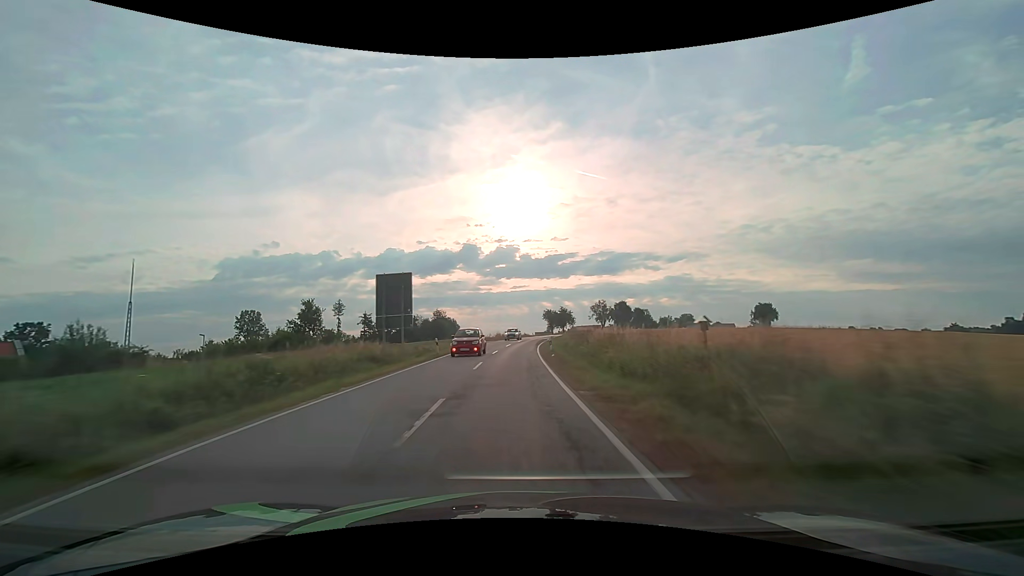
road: secondary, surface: asphalt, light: Day
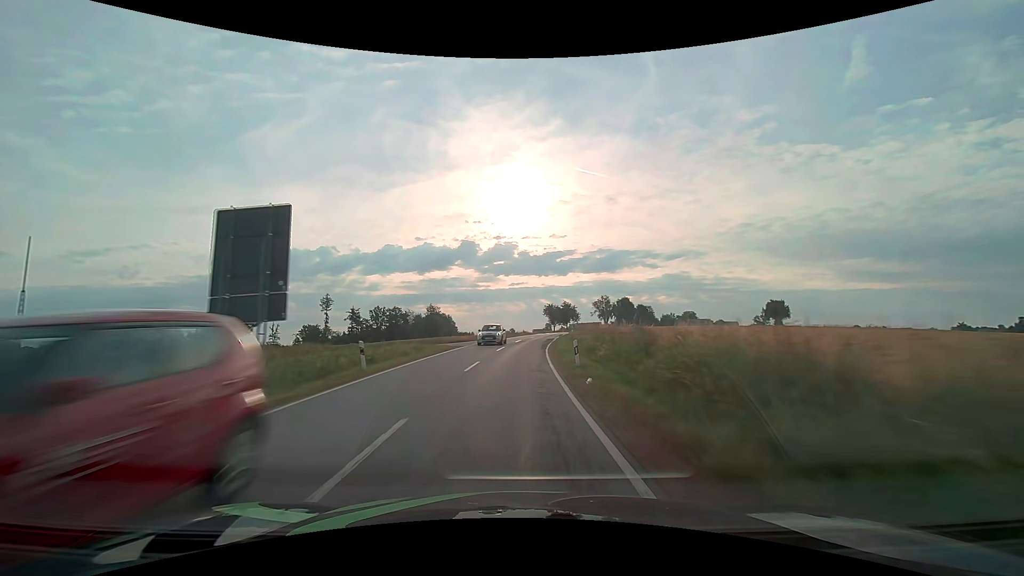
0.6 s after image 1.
(0.0, +14.5) m; 0°
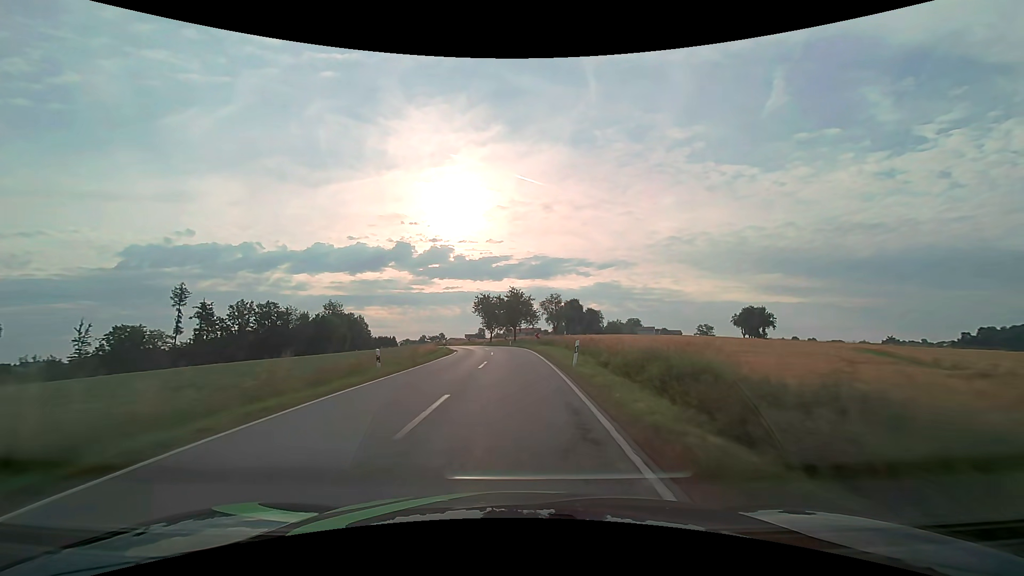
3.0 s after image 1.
(+3.0, +54.7) m; +8°
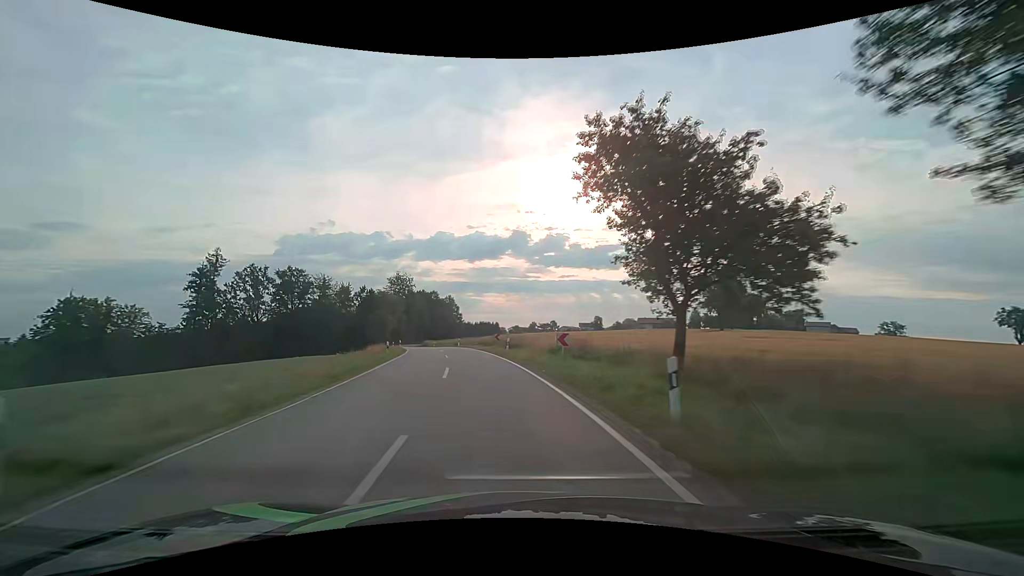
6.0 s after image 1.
(-4.7, +62.9) m; -12°
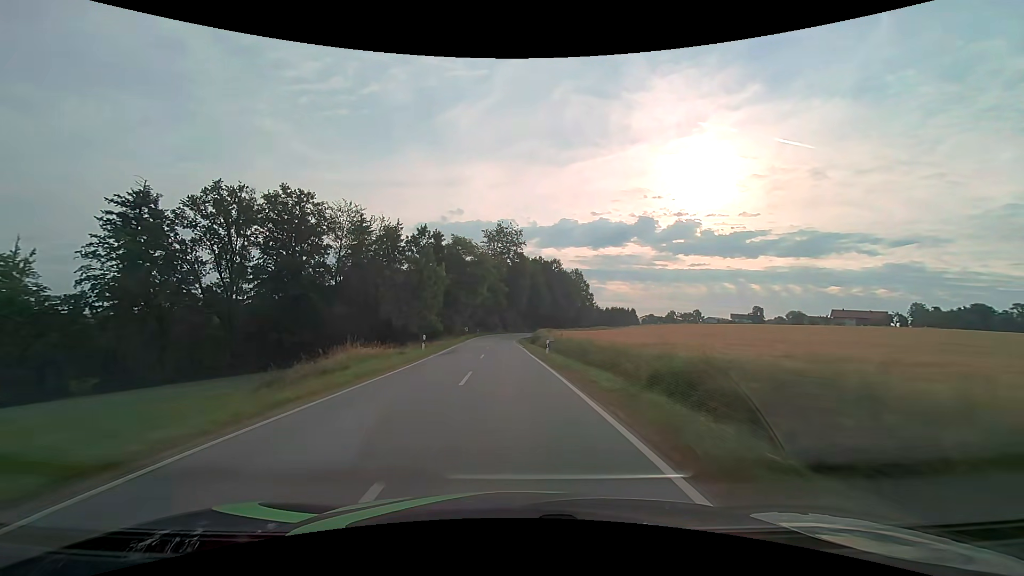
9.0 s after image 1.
(-10.6, +60.1) m; -15°
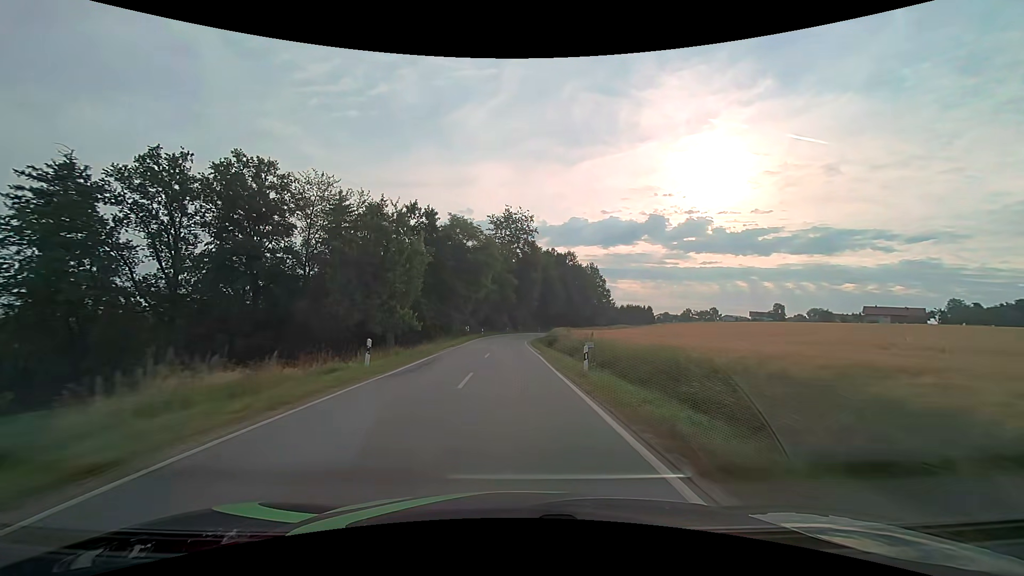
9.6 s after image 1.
(-0.1, +12.4) m; -1°
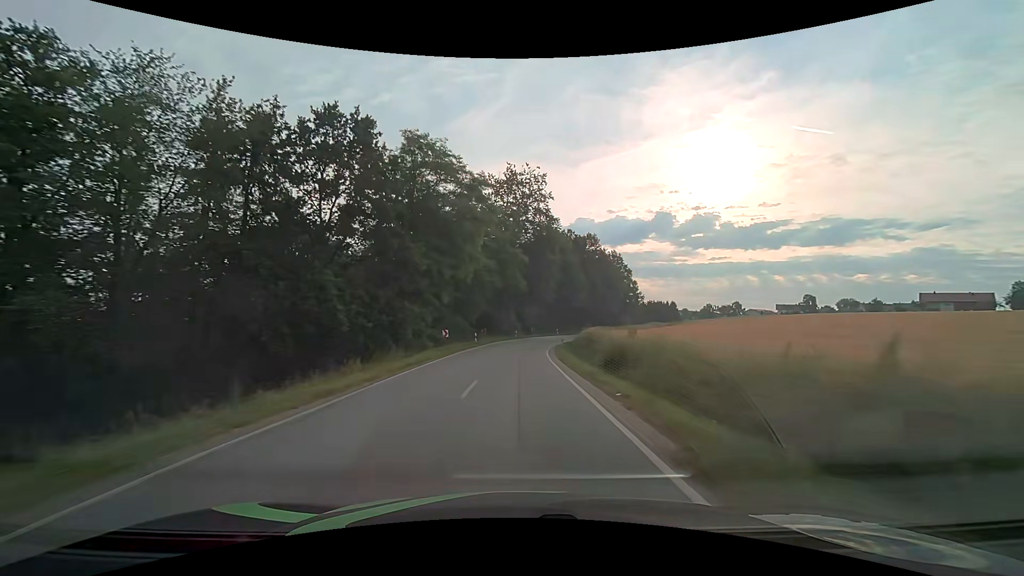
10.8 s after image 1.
(-0.3, +25.2) m; -1°
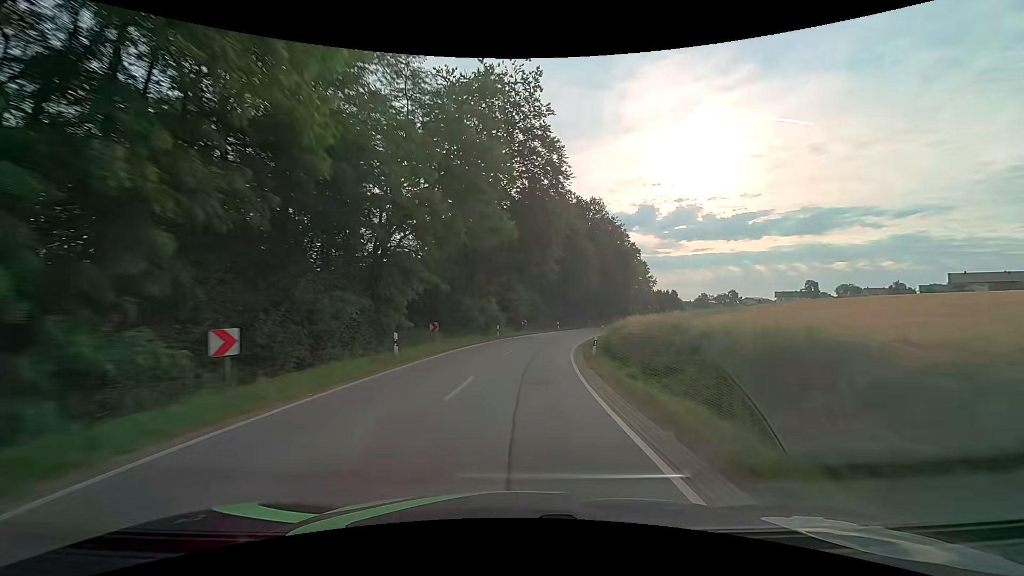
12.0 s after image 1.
(+0.2, +25.2) m; +1°
(0, +10) (+1, +20) (+2, +30) (+4, +40) (+6, +49) (+9, +59) (+13, +68) (+16, +78) (+20, +87) (+24, +96) m
